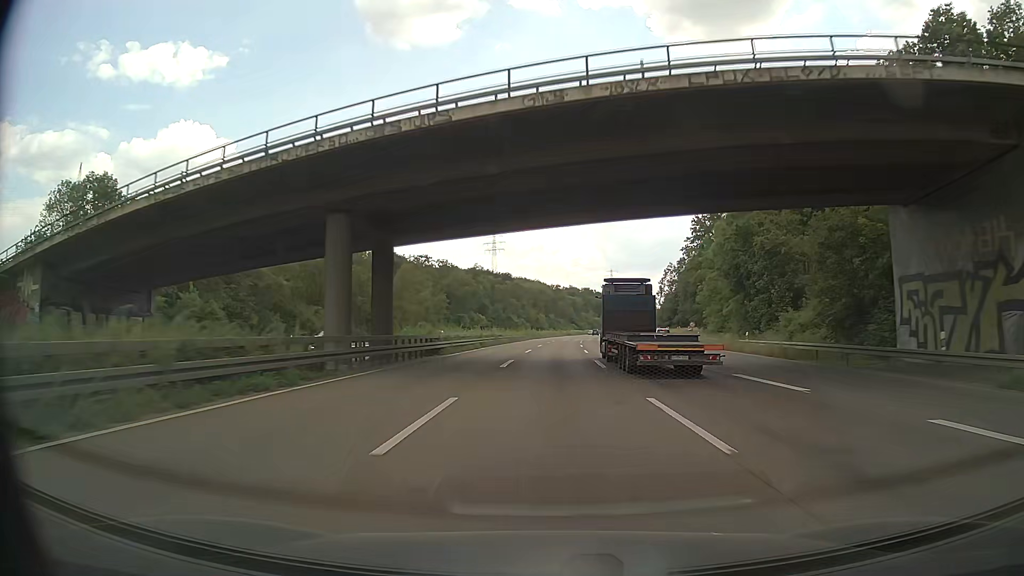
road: motorway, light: Day
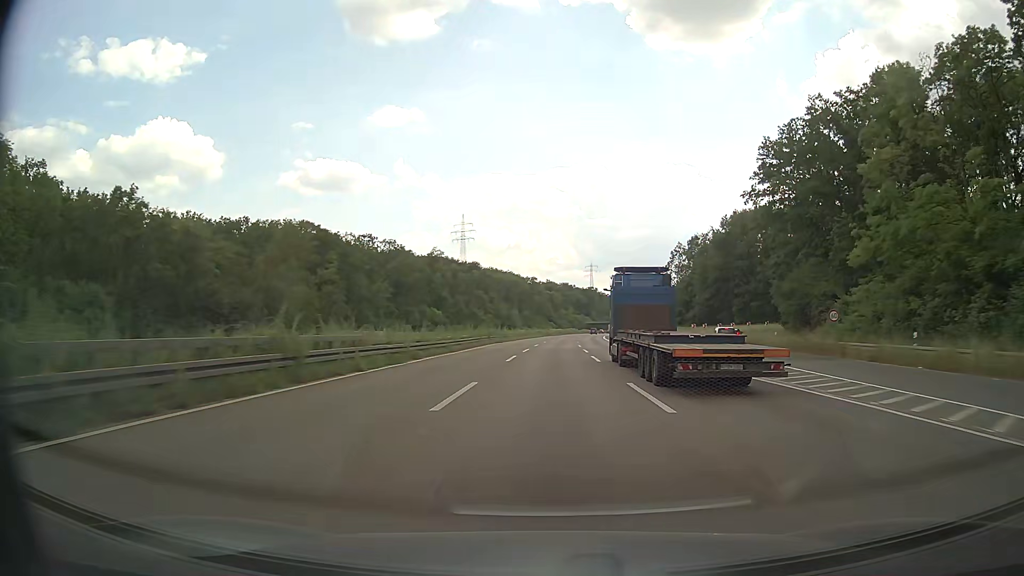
(+0.6, +49.8) m; +2°
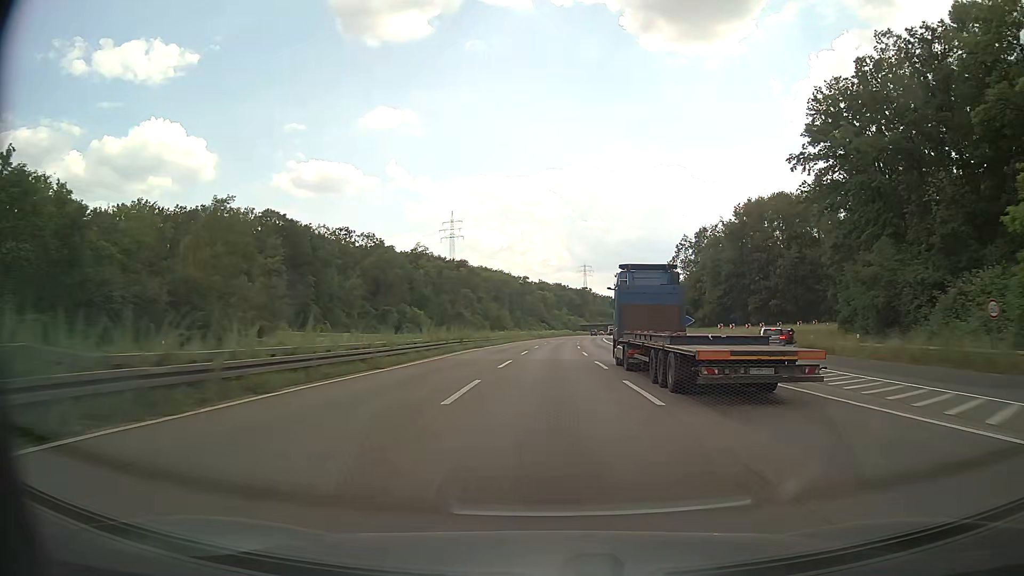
(+0.2, +16.6) m; +1°
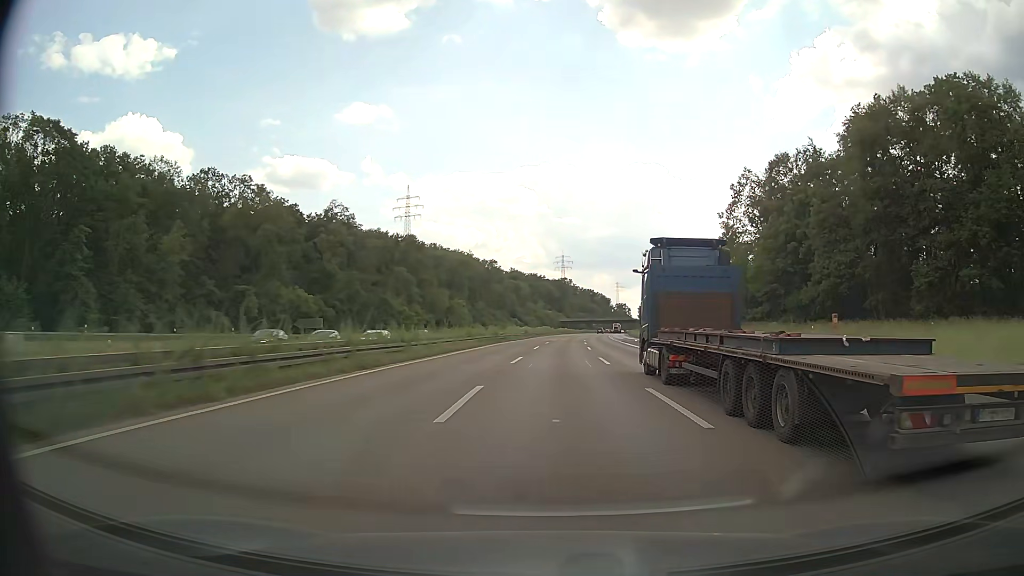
(+1.1, +66.4) m; +2°
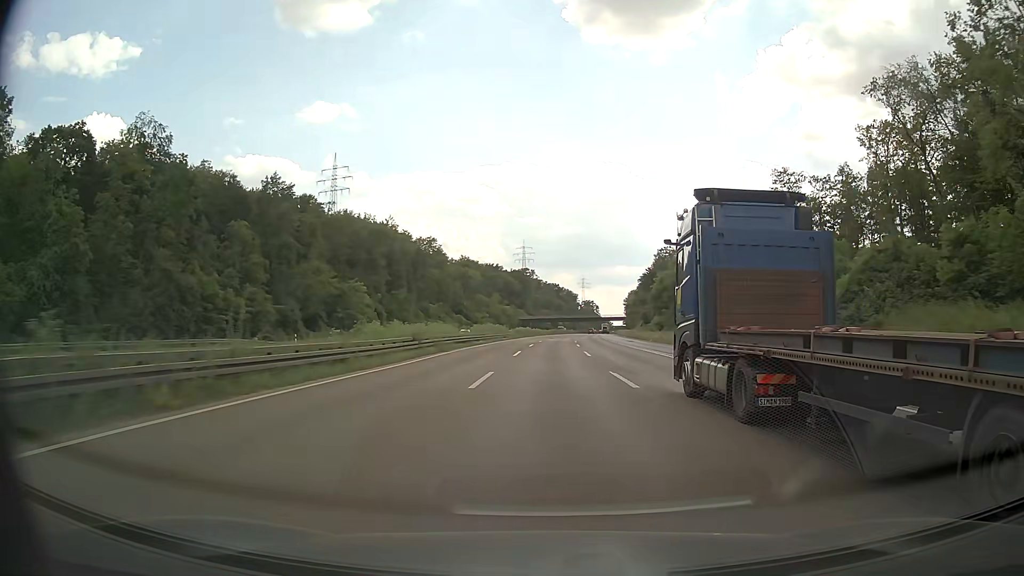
(+1.9, +66.4) m; +3°
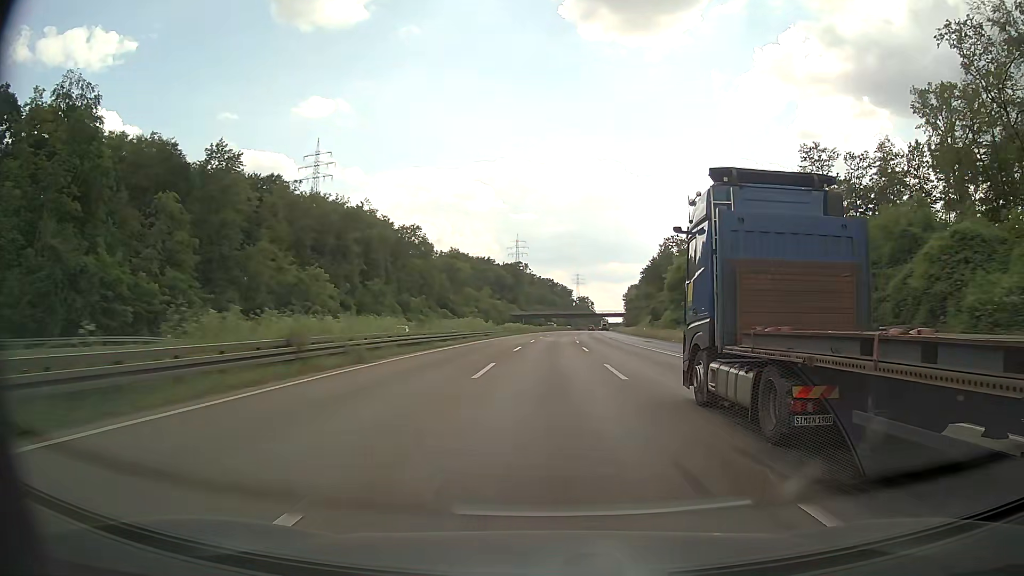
(+0.1, +16.6) m; +1°
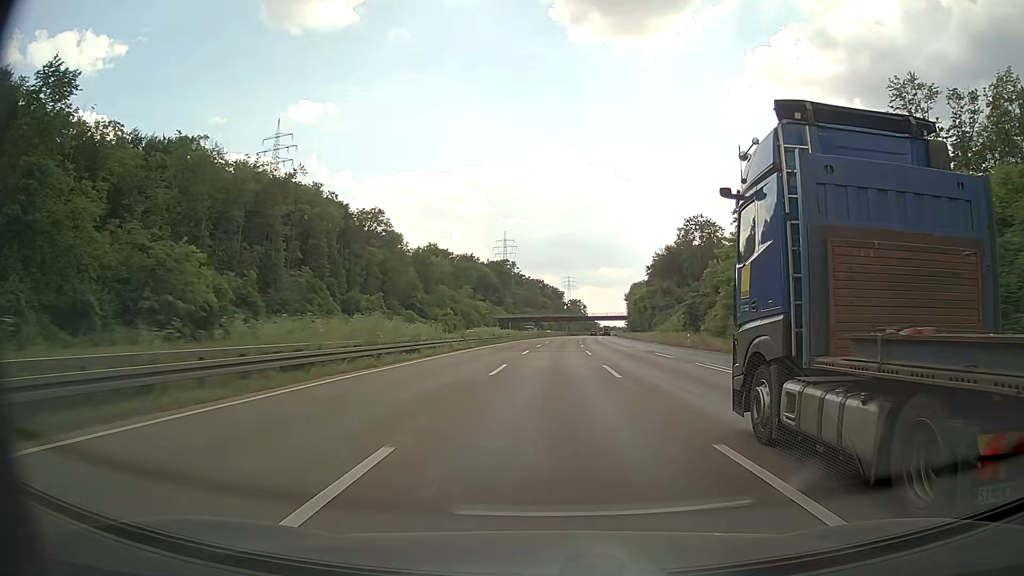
(+0.1, +33.2) m; +1°
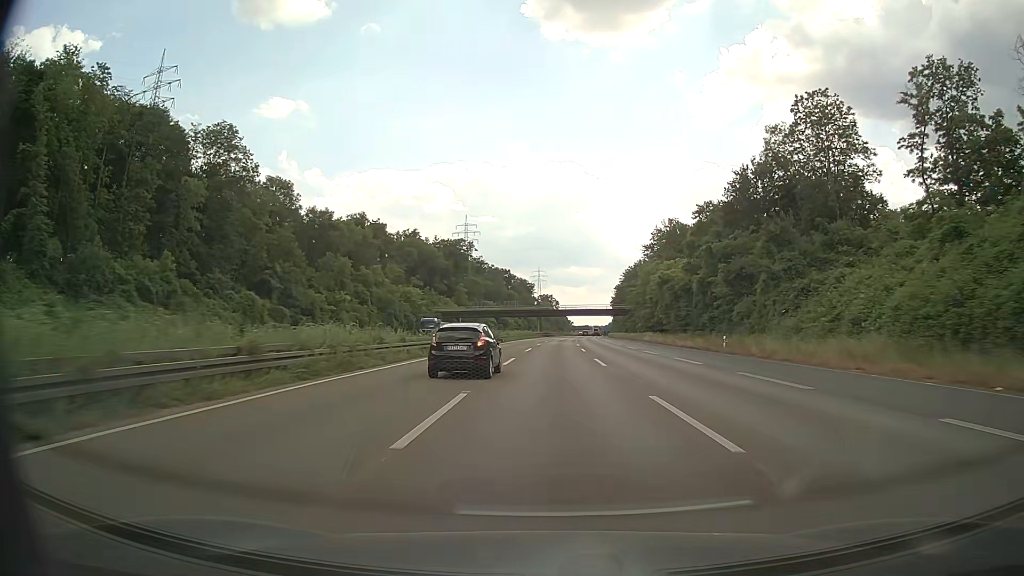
(+1.5, +66.5) m; +3°
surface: asphalt
(0, +10) (0, +20) (0, +30) (0, +40) (+1, +50) (+1, +60) (+1, +70) (+2, +80) (+2, +90) (+3, +100) m
